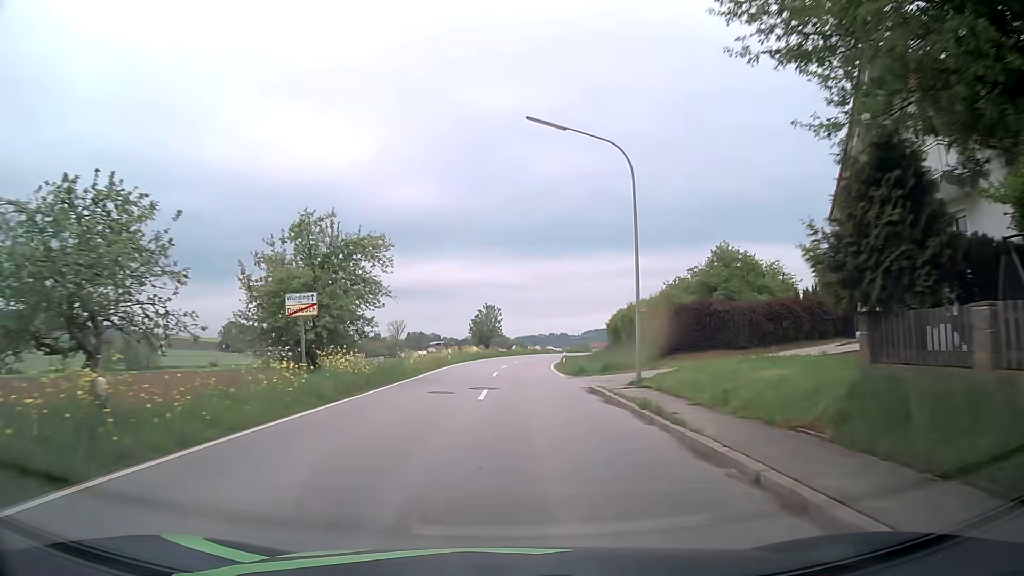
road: secondary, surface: asphalt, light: Day
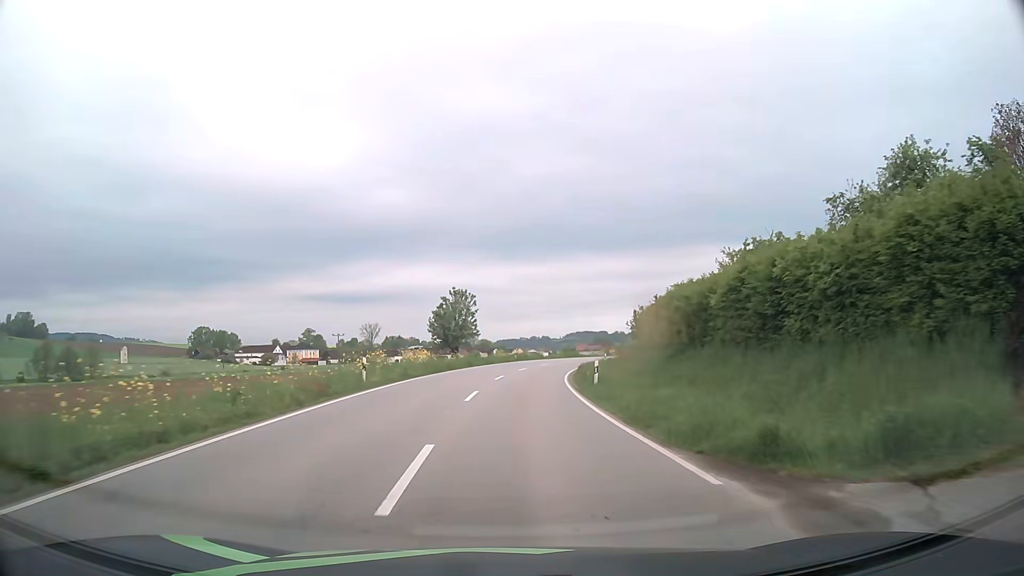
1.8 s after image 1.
(+0.3, +24.6) m; +2°
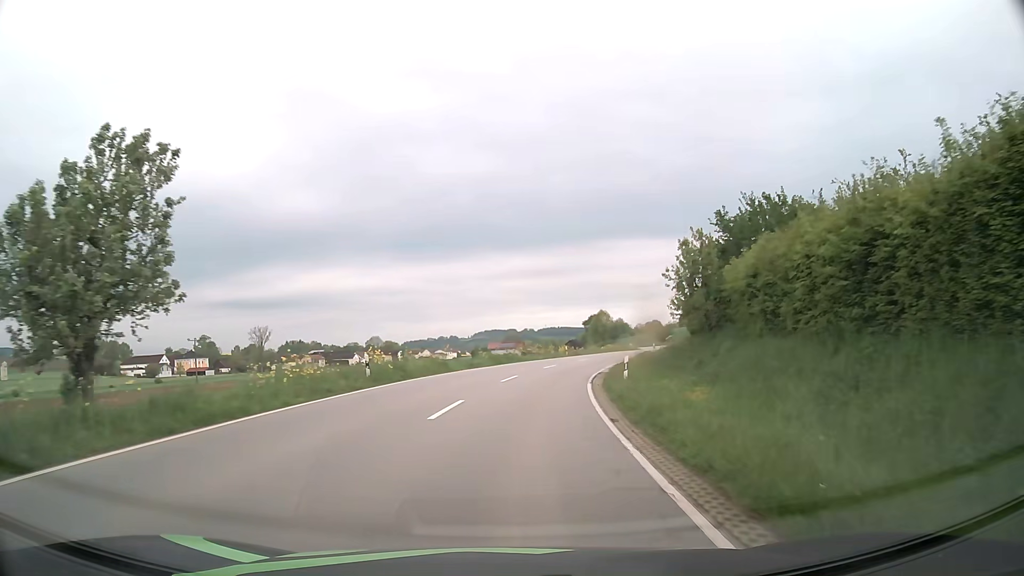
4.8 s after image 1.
(+1.8, +40.8) m; +7°
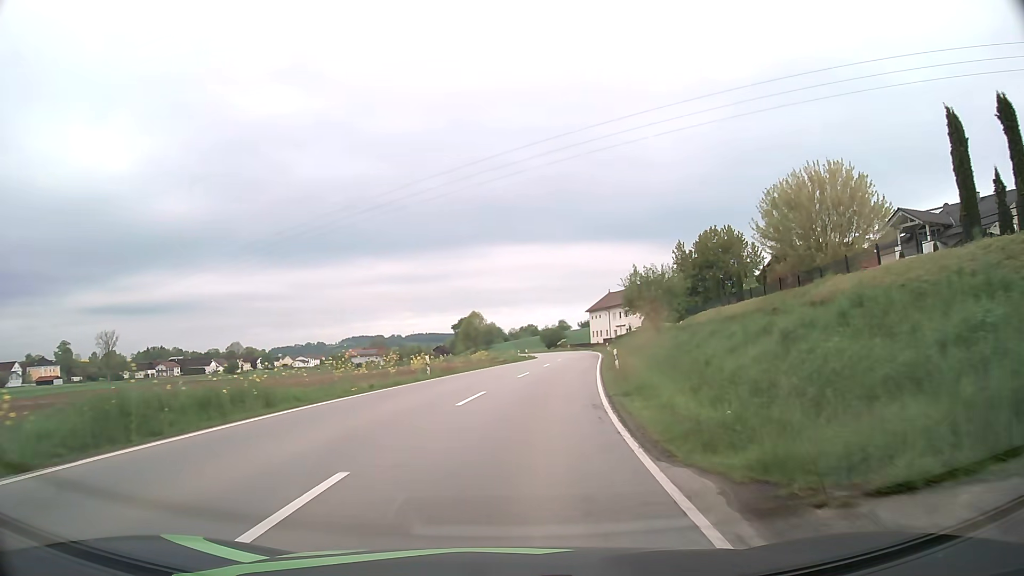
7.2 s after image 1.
(+2.8, +32.7) m; +10°
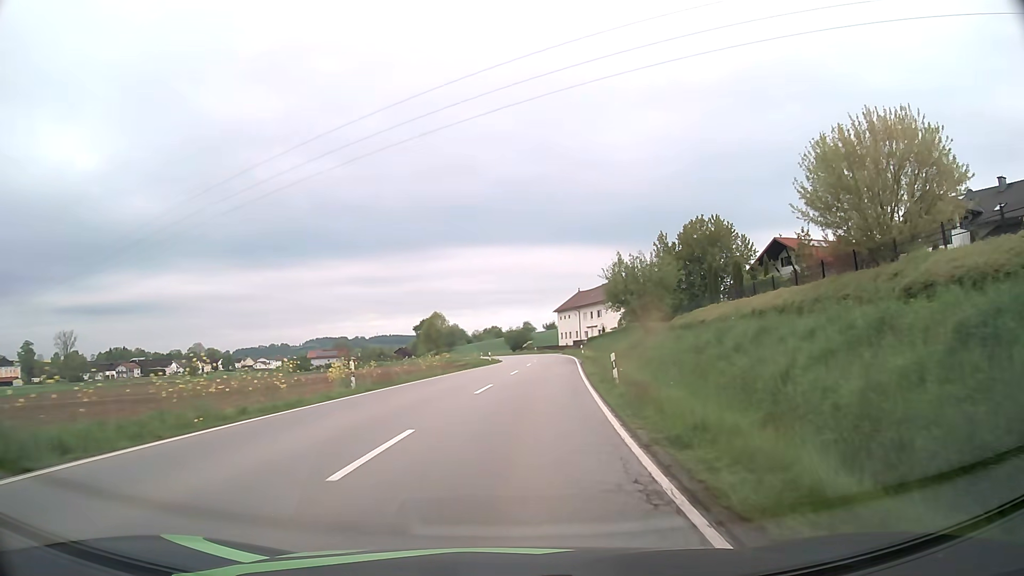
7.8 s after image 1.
(+0.3, +8.3) m; +4°
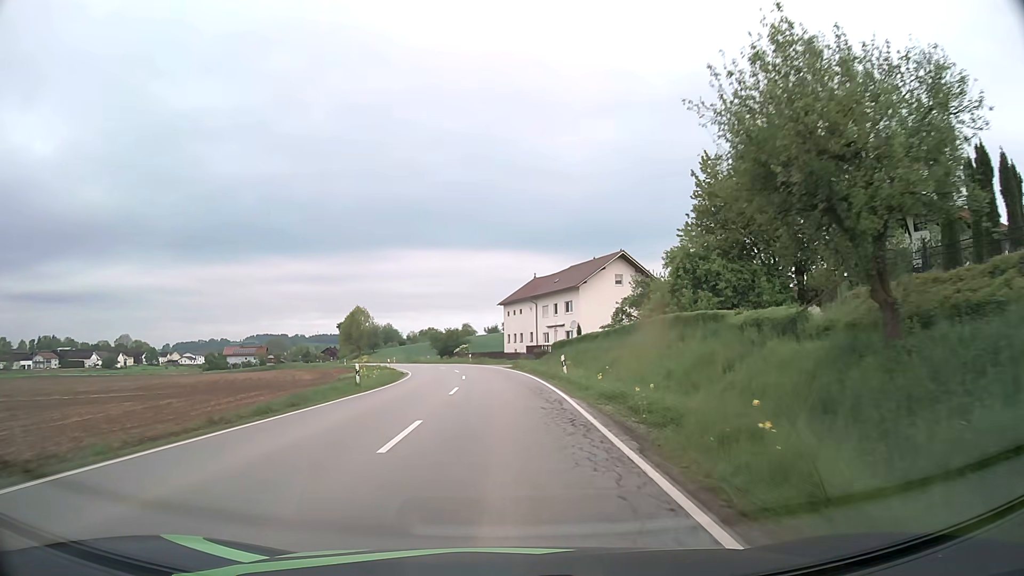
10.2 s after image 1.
(+2.1, +33.5) m; +5°
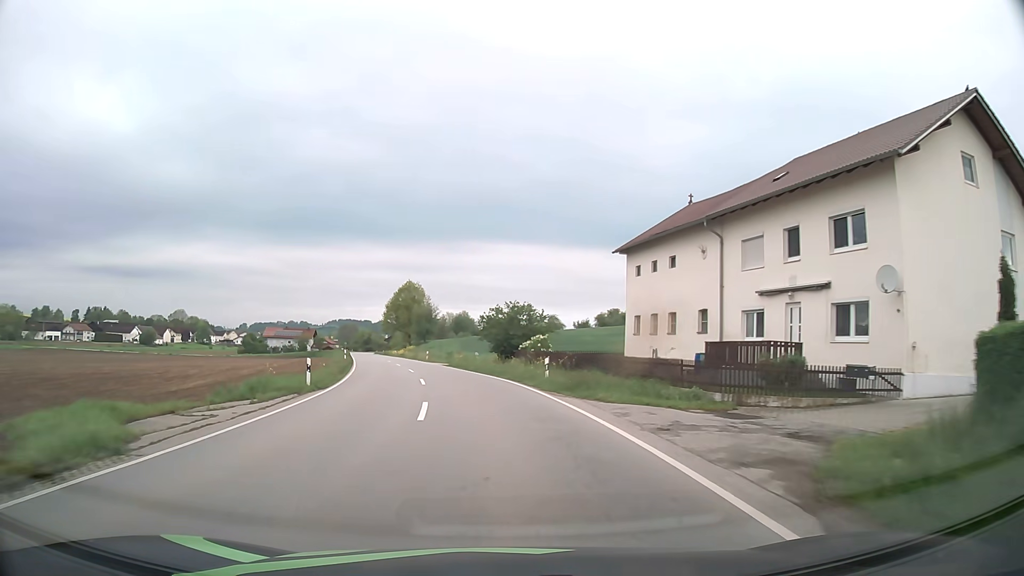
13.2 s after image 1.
(-1.7, +44.6) m; -7°
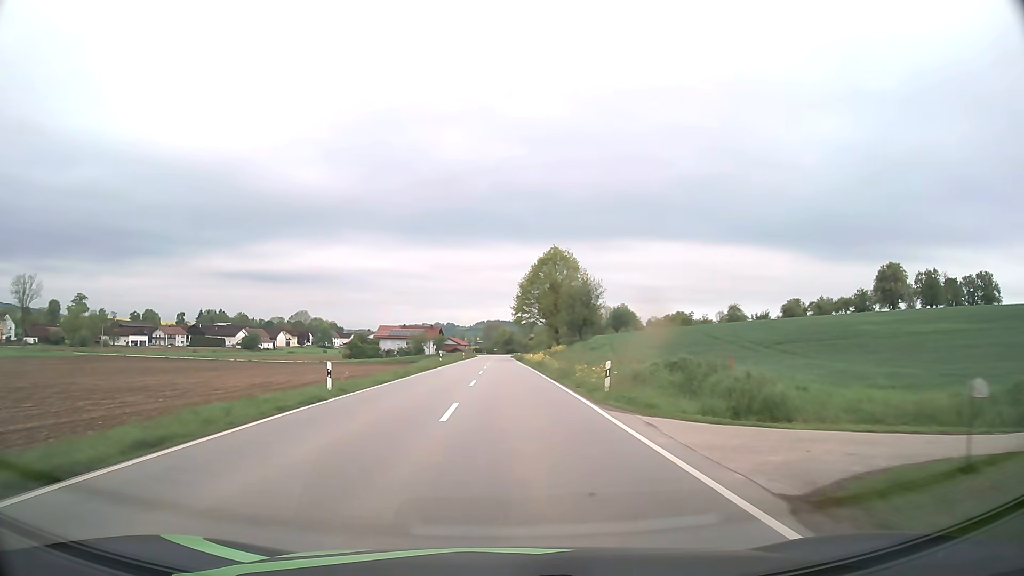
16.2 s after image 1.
(-6.3, +47.6) m; -13°
(0, +10) (0, +20) (0, +30) (0, +40) (-1, +50) (-1, +60) (-1, +70) (-1, +80) (-1, +90) (-1, +100) m
